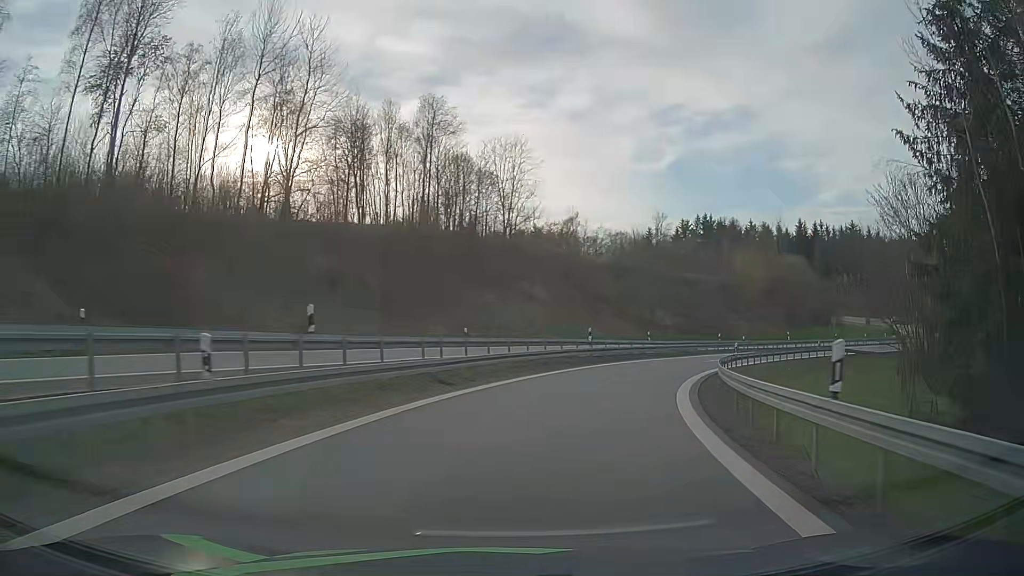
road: motorway_link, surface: asphalt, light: Day
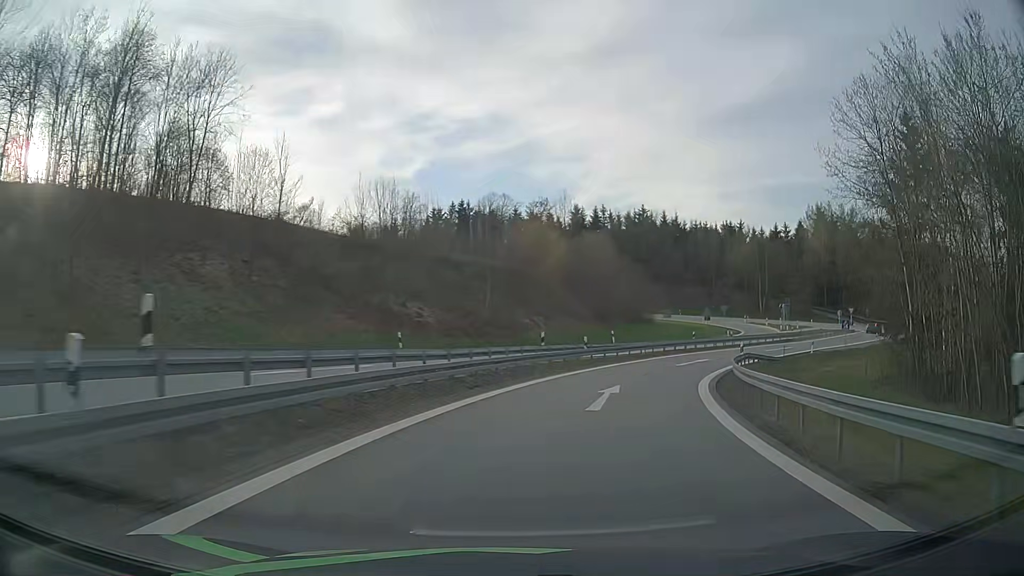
(+5.1, +27.8) m; +22°
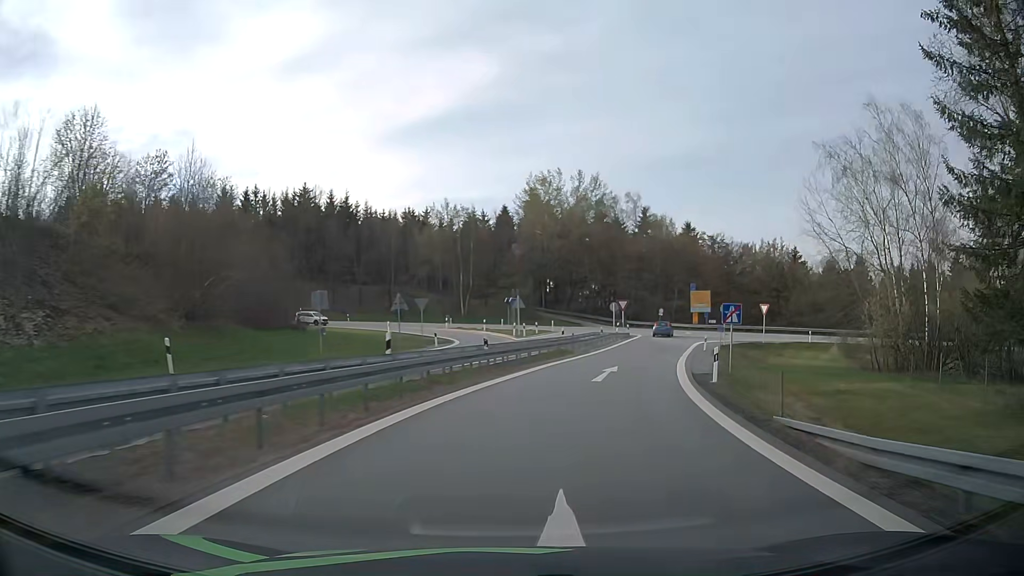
(+8.4, +33.9) m; +28°
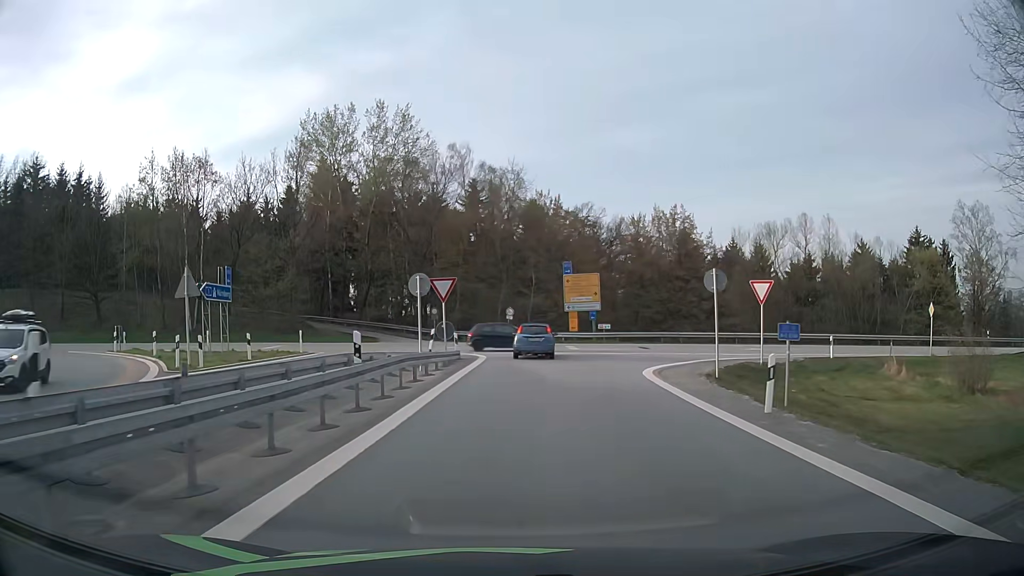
(+5.9, +34.4) m; +16°
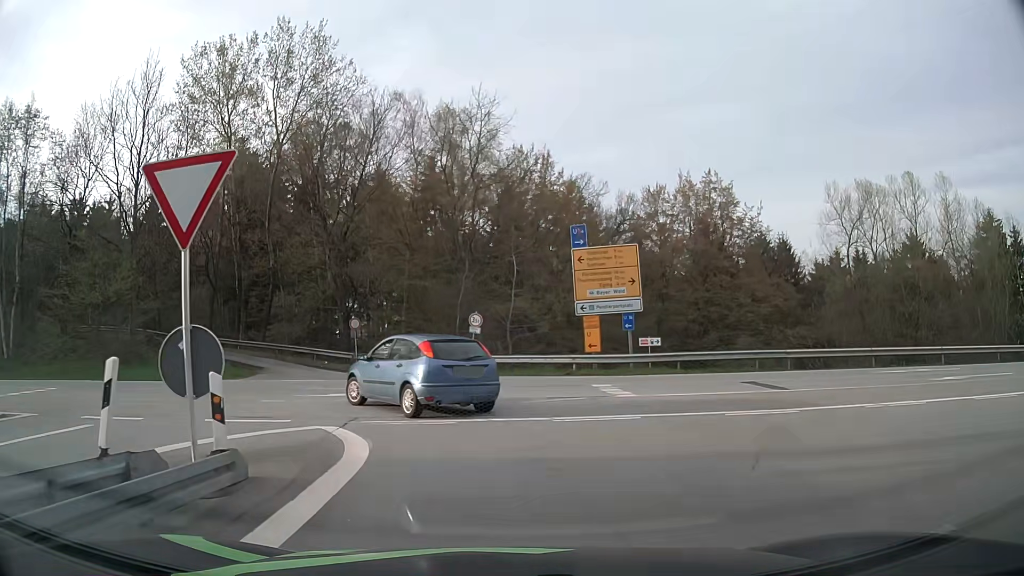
(+0.3, +21.2) m; +2°
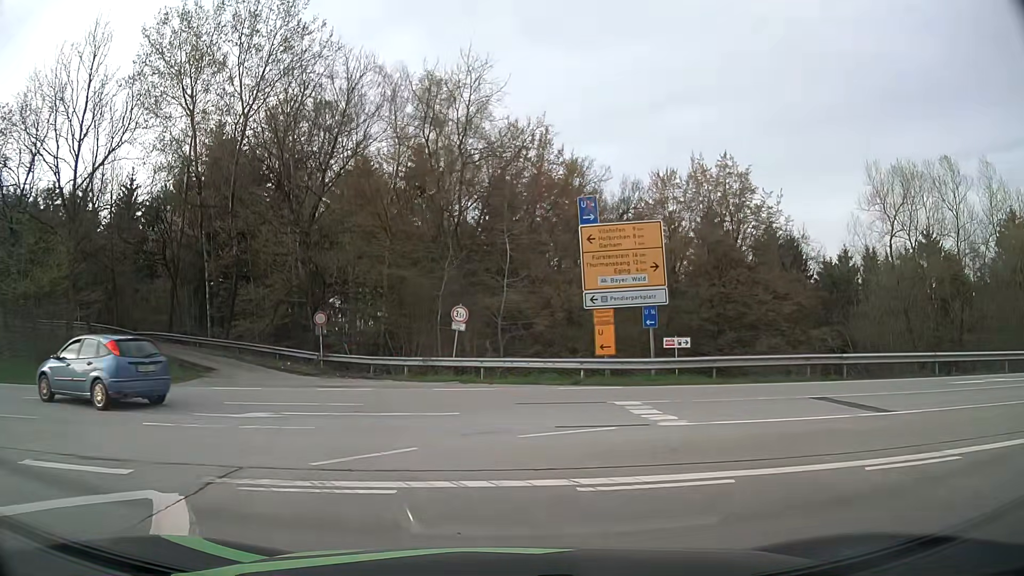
(0.0, +5.0) m; +2°
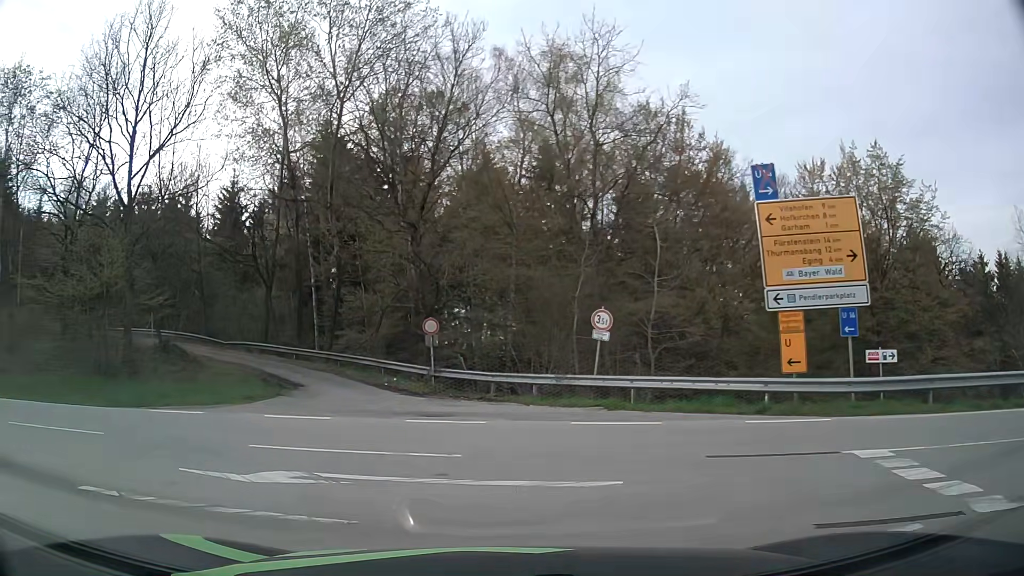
(-0.4, +5.1) m; -12°
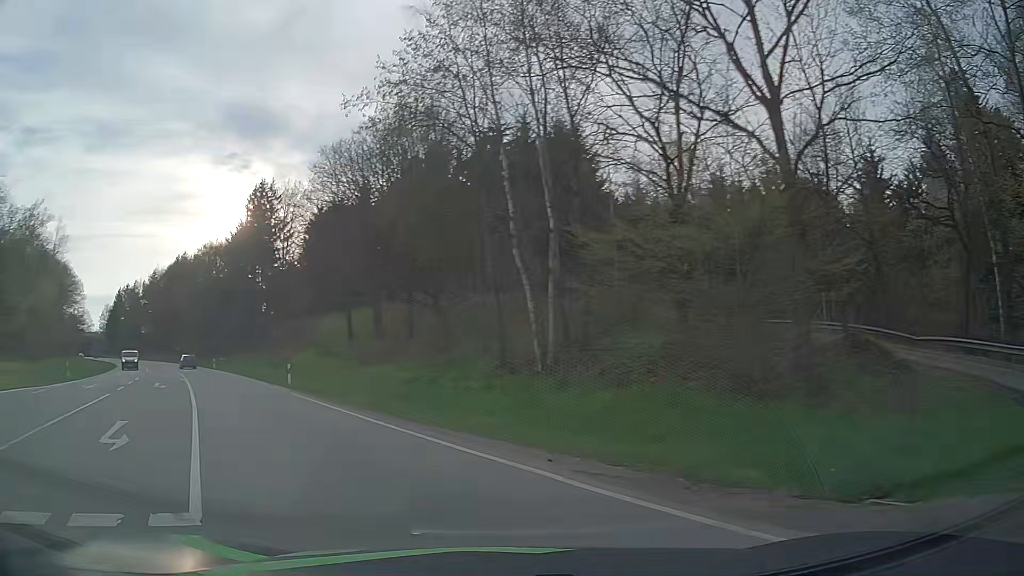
(-5.6, +10.8) m; -54°
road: secondary
(-2, +10) (-7, +19) (-11, +27) (-16, +36) (-21, +45) (-26, +53) (-31, +62) (-37, +71) (-42, +79) (-48, +87) m
